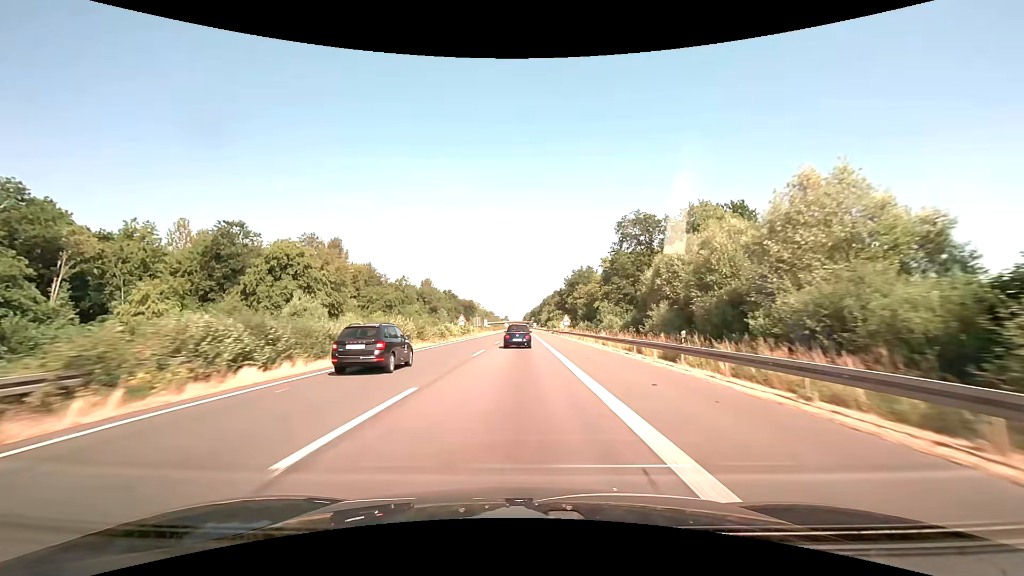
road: motorway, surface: asphalt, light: Day
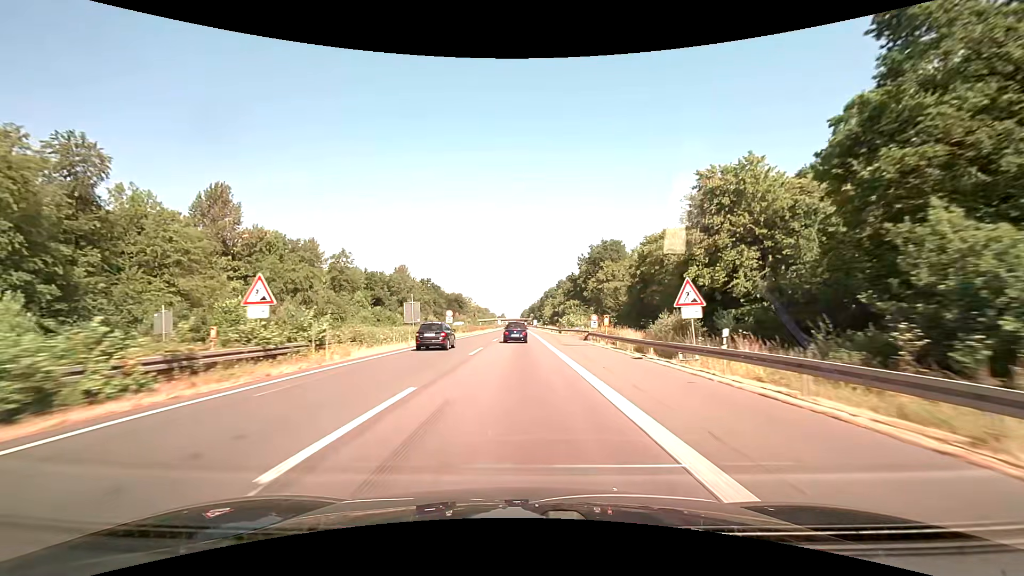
(0.0, +54.7) m; 0°
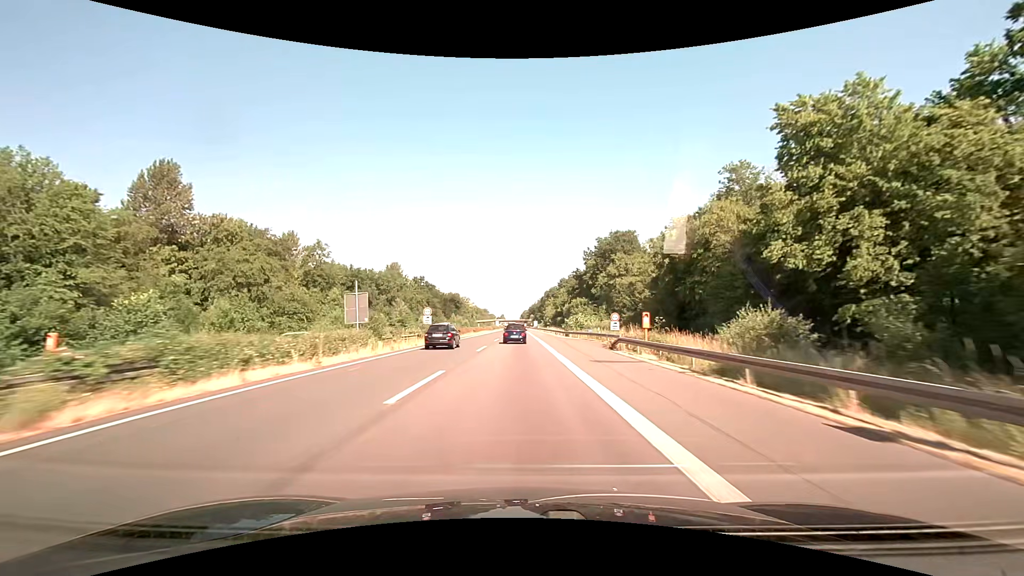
(0.0, +13.6) m; 0°
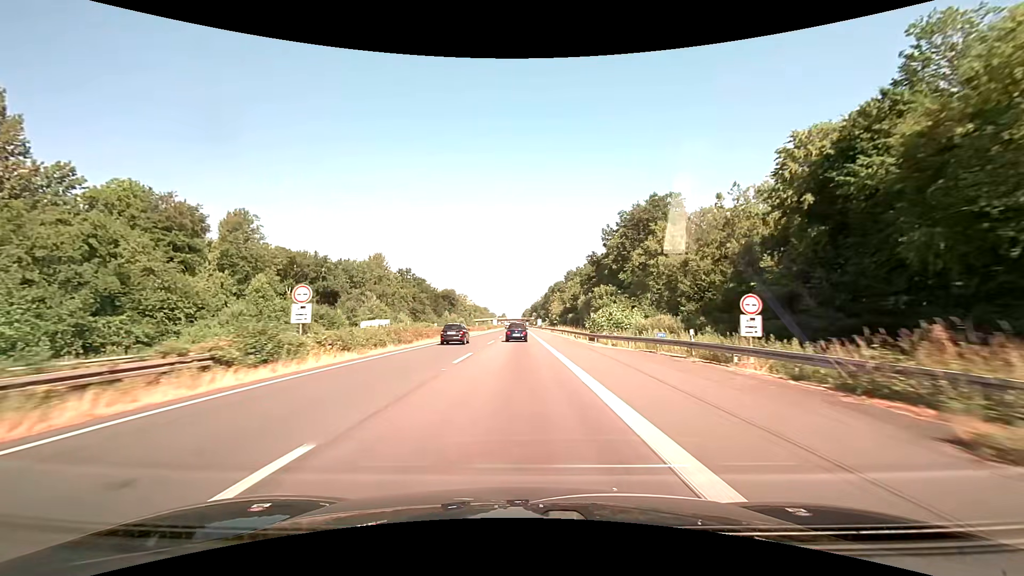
(0.0, +27.1) m; 0°
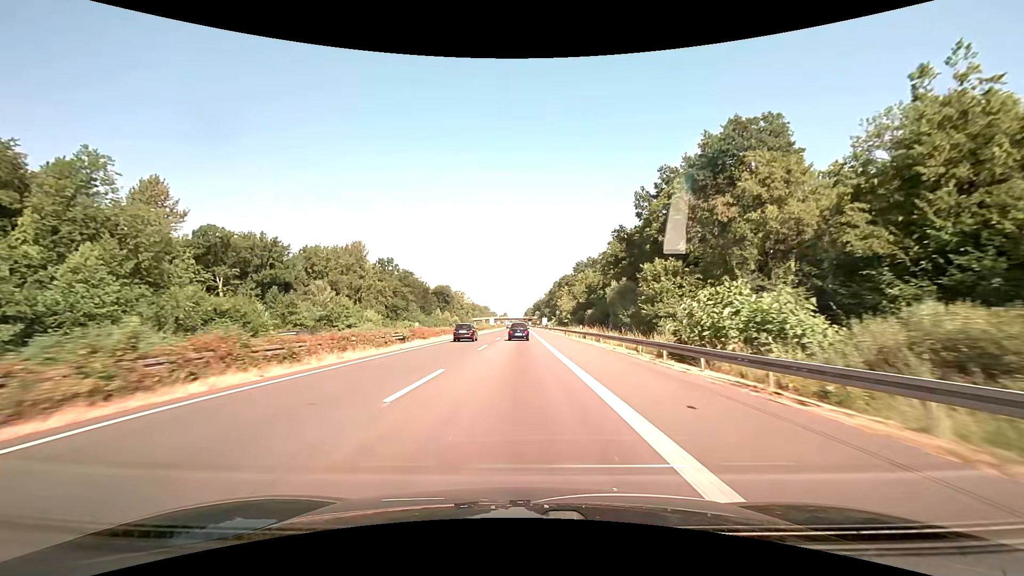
(0.0, +26.9) m; 0°
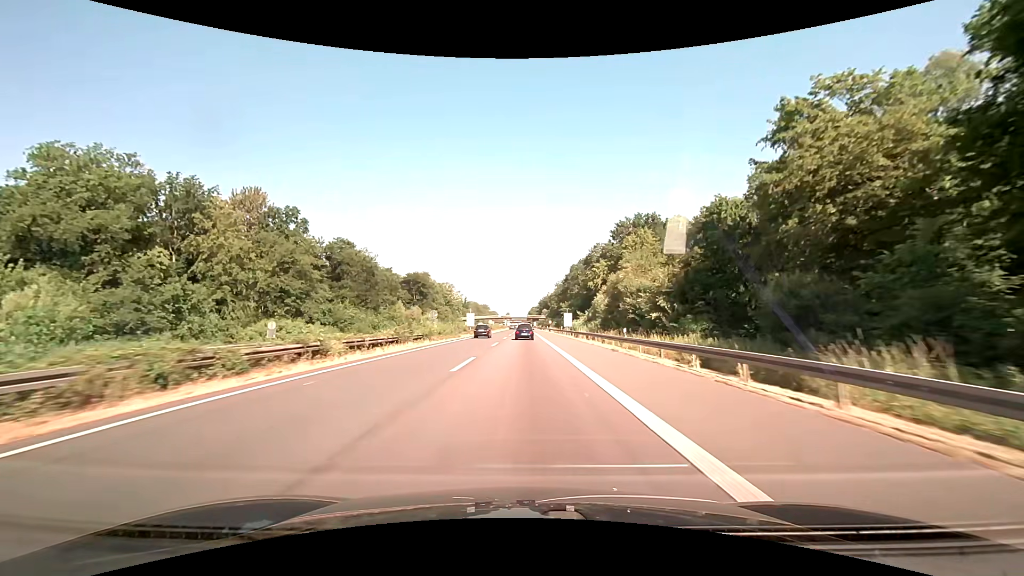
(-0.5, +66.4) m; -1°
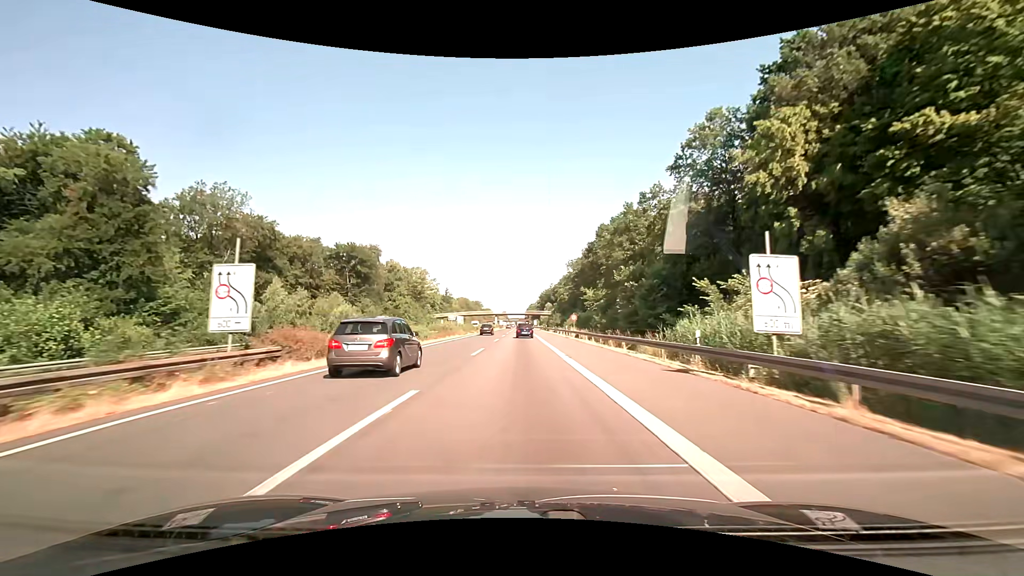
(+0.4, +64.5) m; 0°
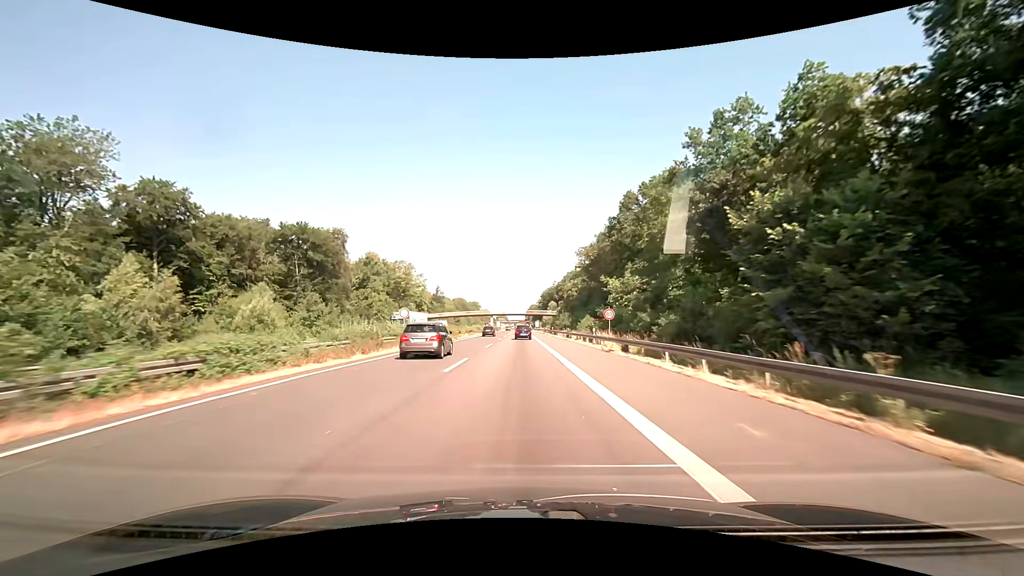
(0.0, +25.3) m; 0°
